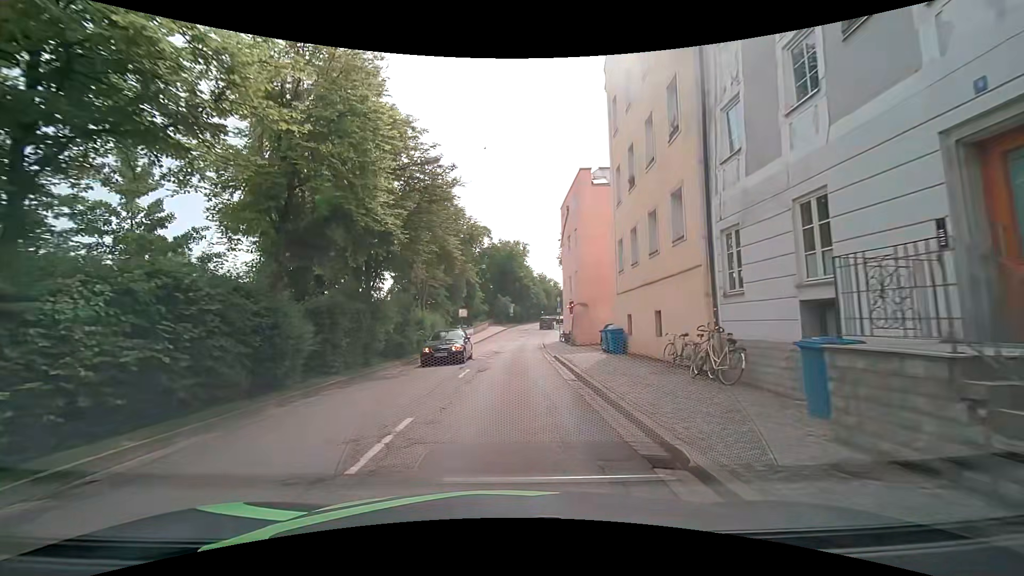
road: primary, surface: asphalt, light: Day
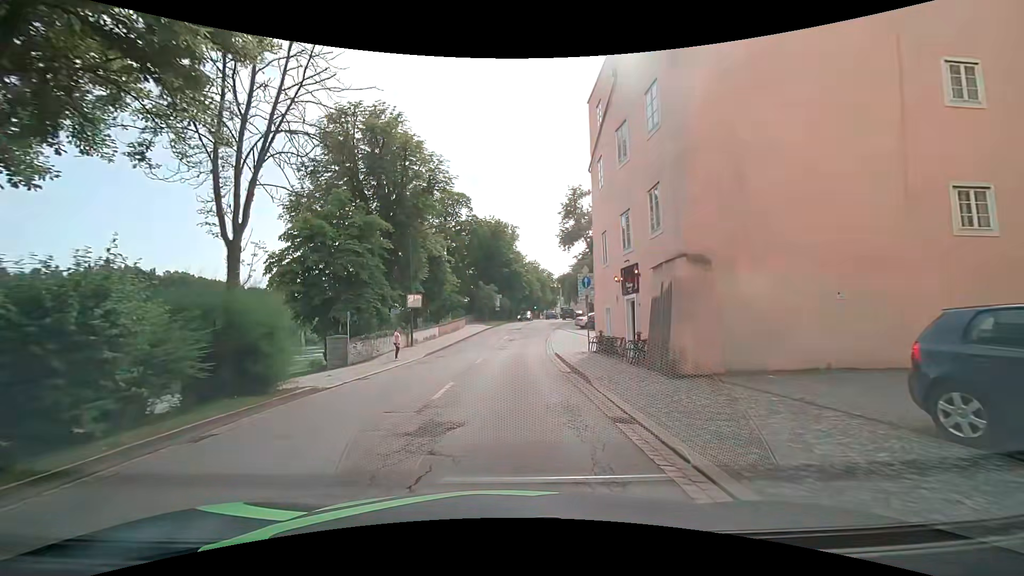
(+0.1, +22.2) m; 0°
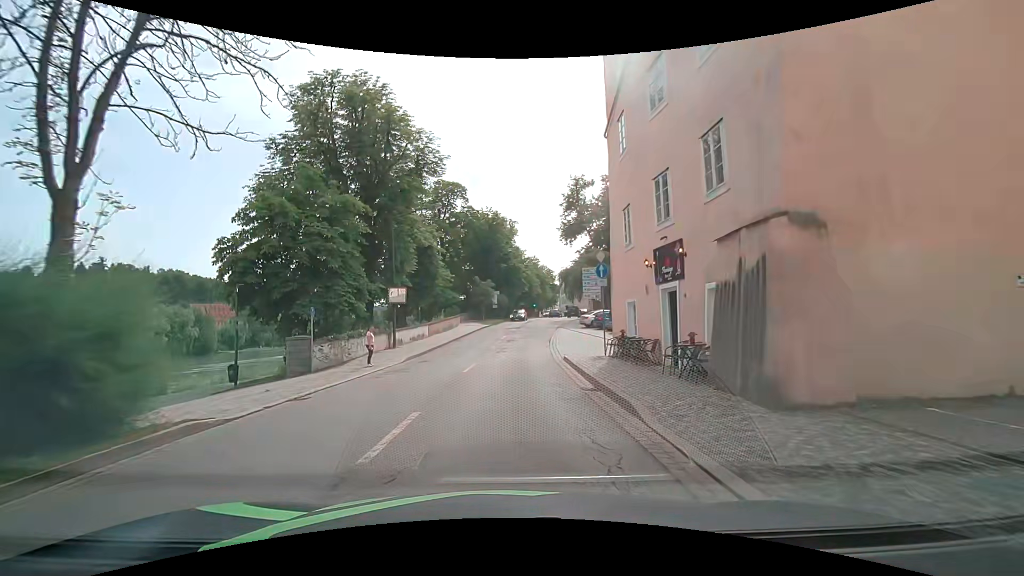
(+0.1, +4.4) m; 0°
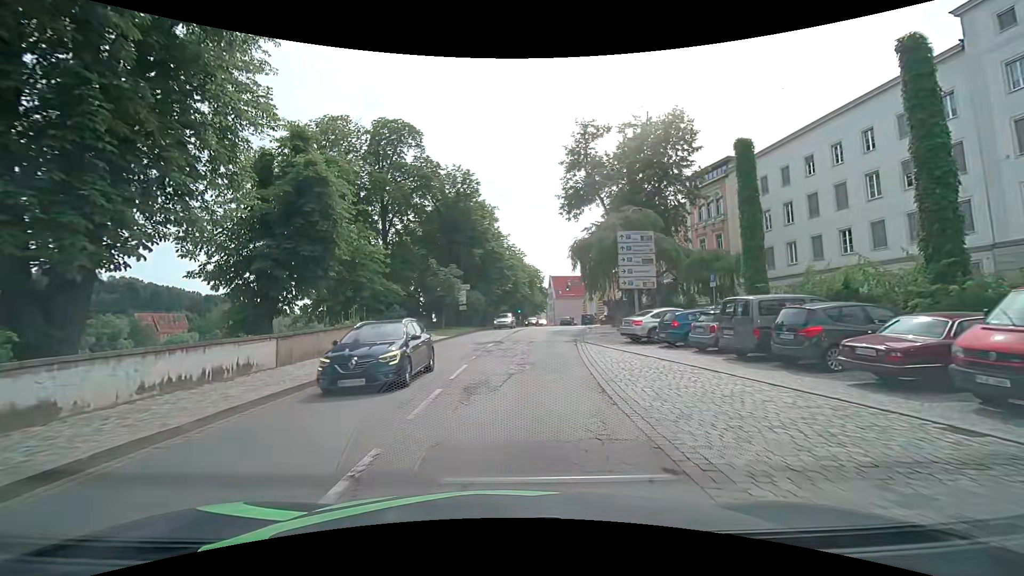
(+0.9, +22.4) m; +1°
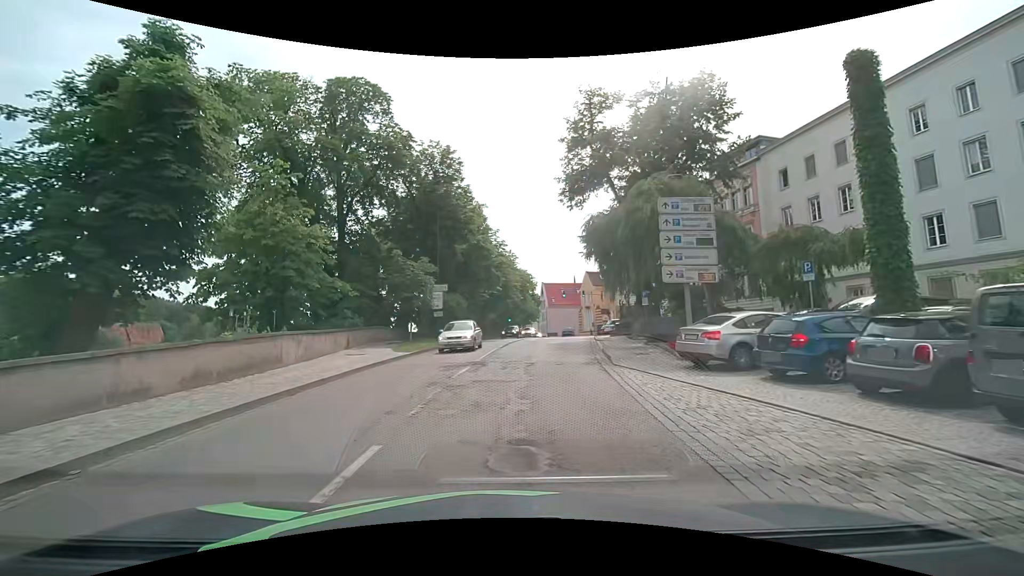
(+0.5, +8.8) m; +3°
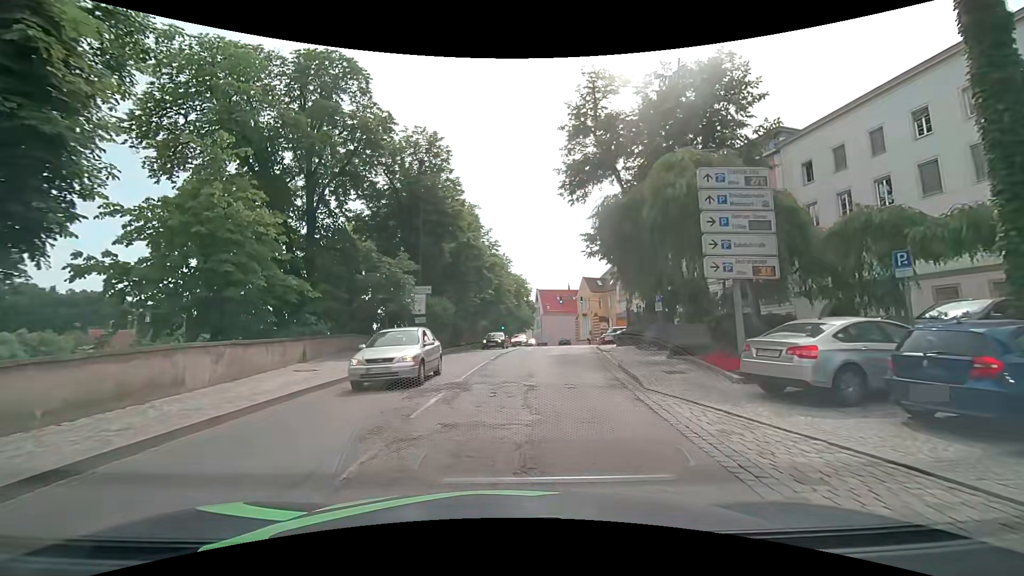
(0.0, +4.3) m; +1°
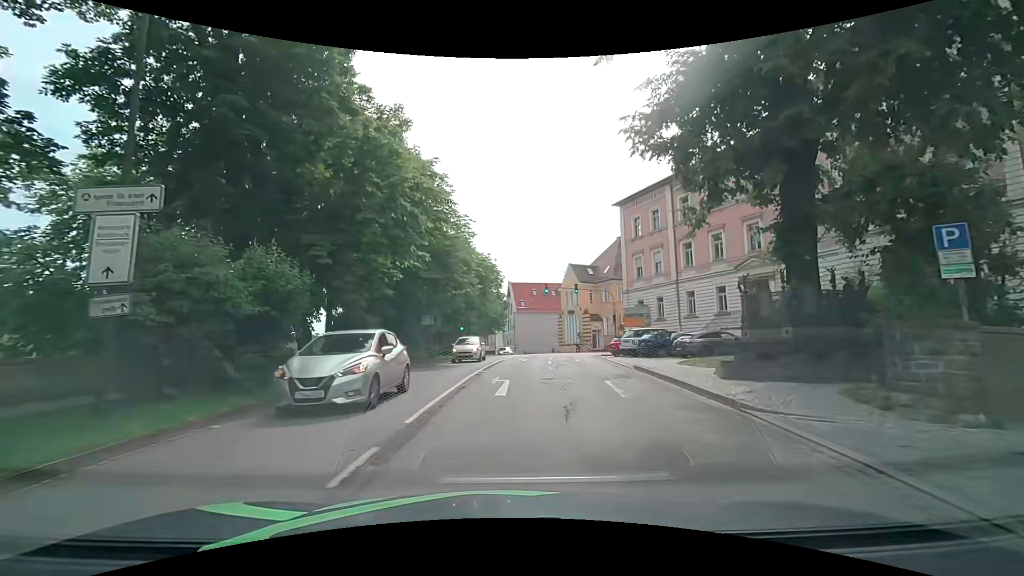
(+0.6, +20.3) m; +3°
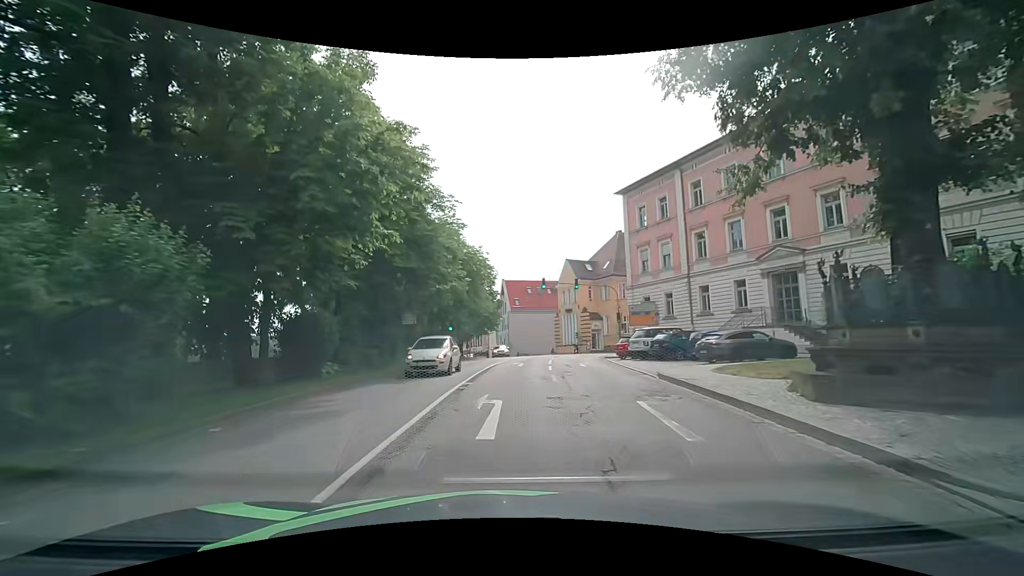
(0.0, +4.2) m; 0°
(0, +10) (+1, +20) (+1, +30) (+3, +40) (+5, +50) (+5, +60) (+3, +69) (0, +79) (-2, +89) (-4, +99) m
